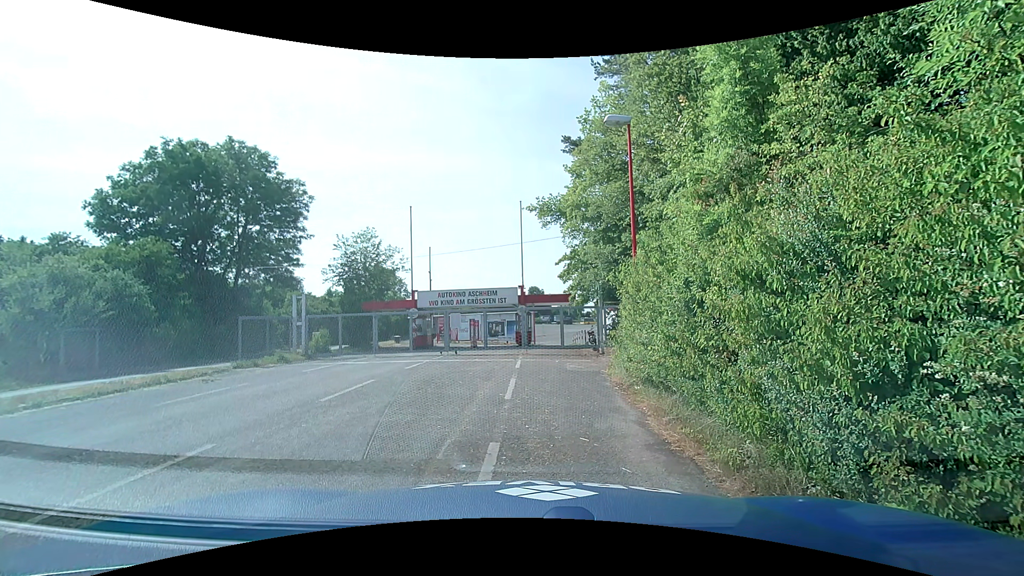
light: Day
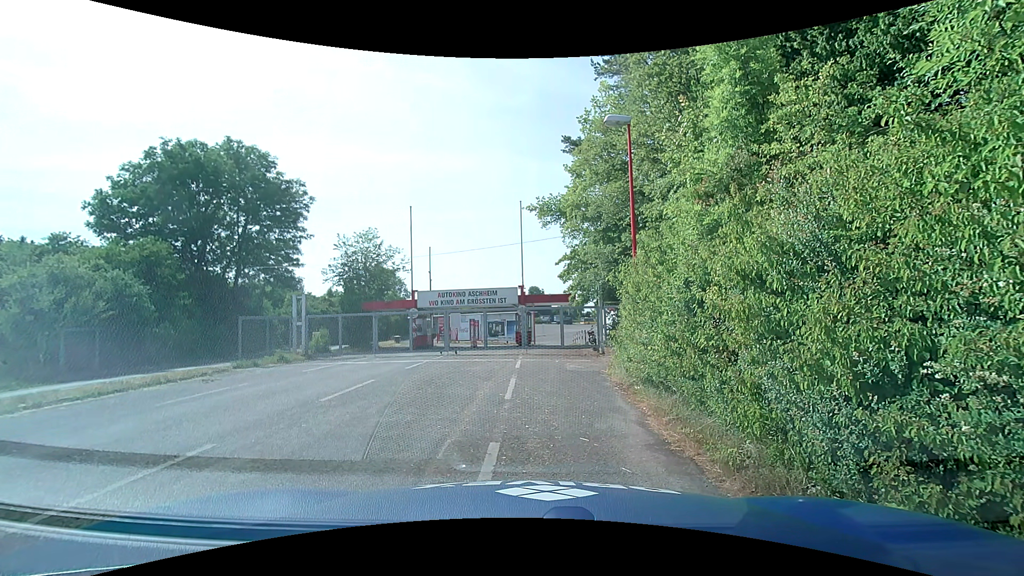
(0.0, 0.0) m; 0°
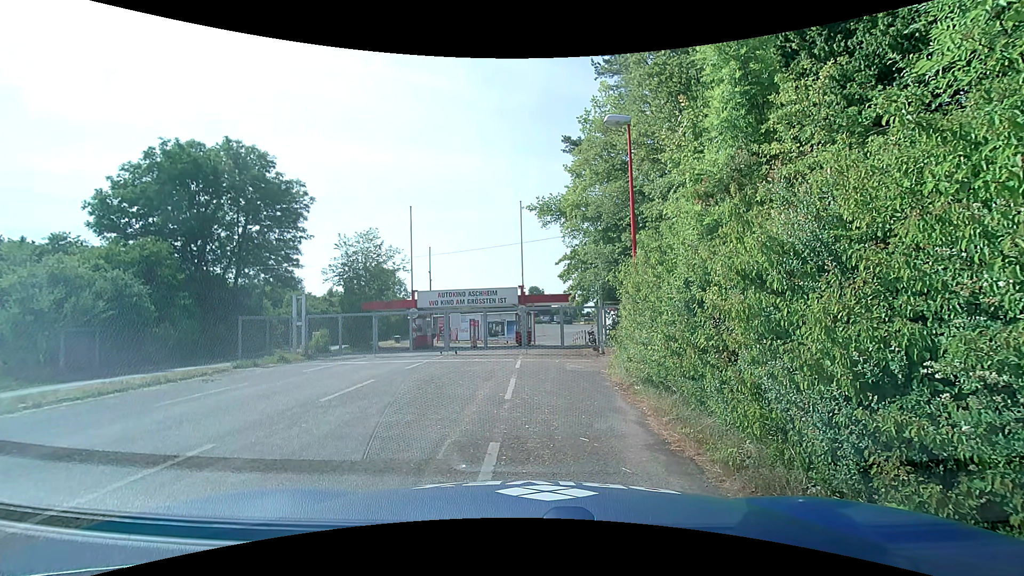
(0.0, 0.0) m; 0°
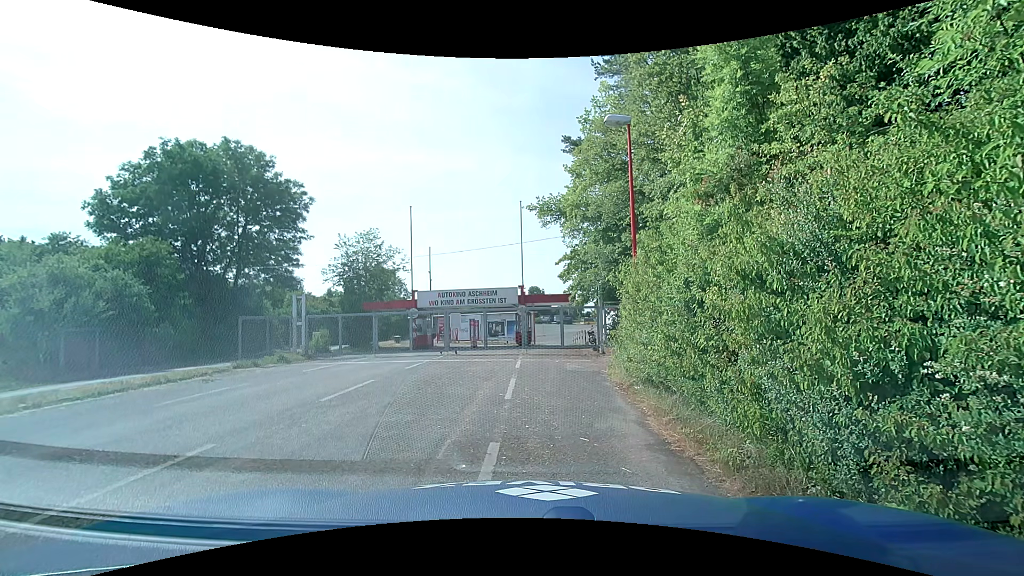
(0.0, 0.0) m; 0°
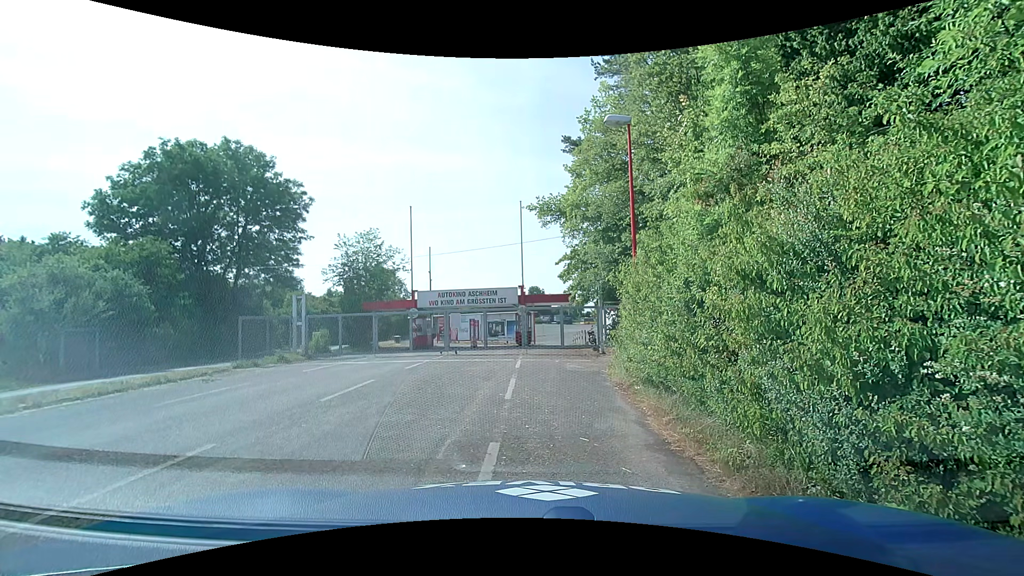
(0.0, 0.0) m; 0°
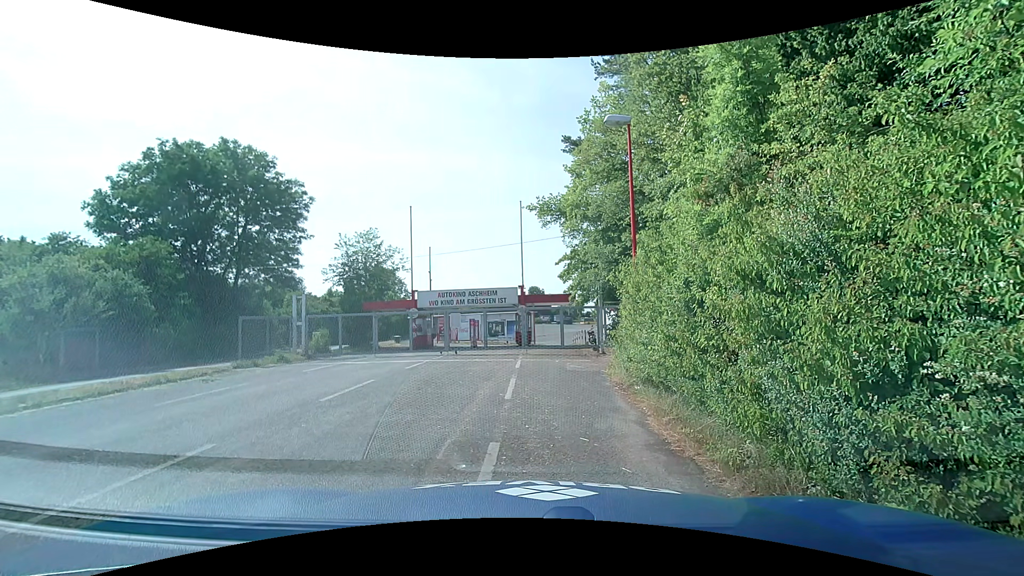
(0.0, 0.0) m; 0°
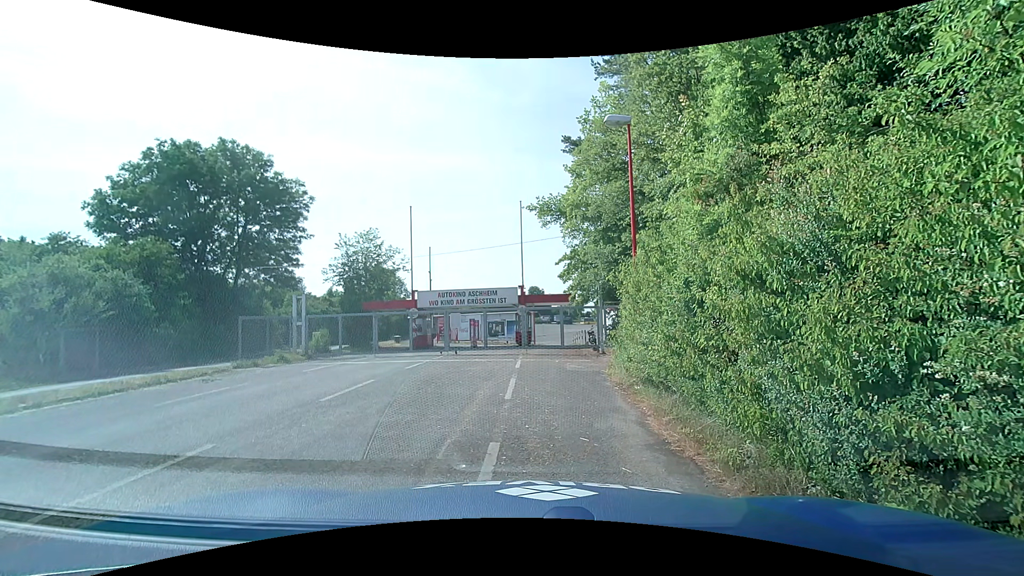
(0.0, 0.0) m; 0°
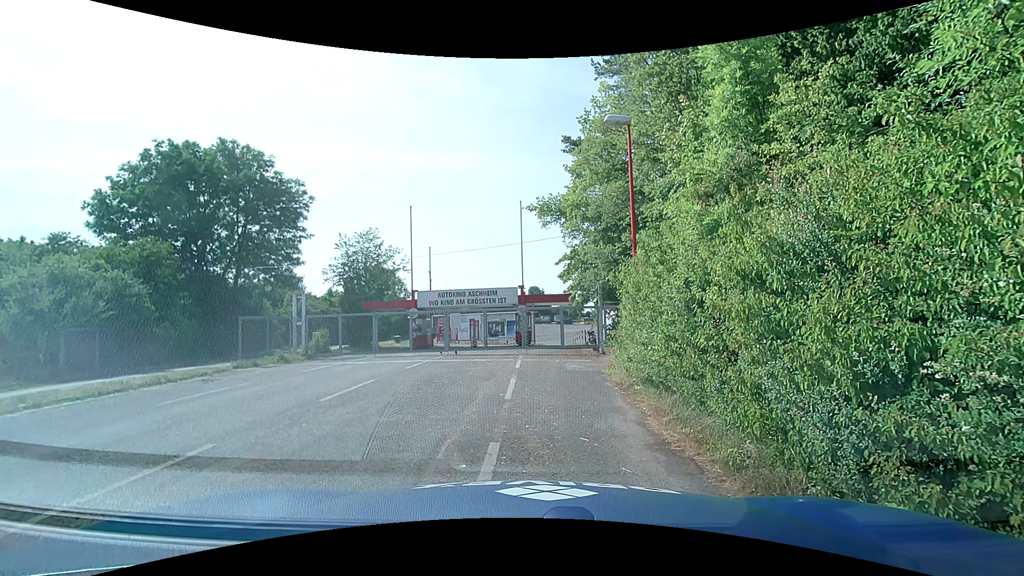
(0.0, 0.0) m; 0°
